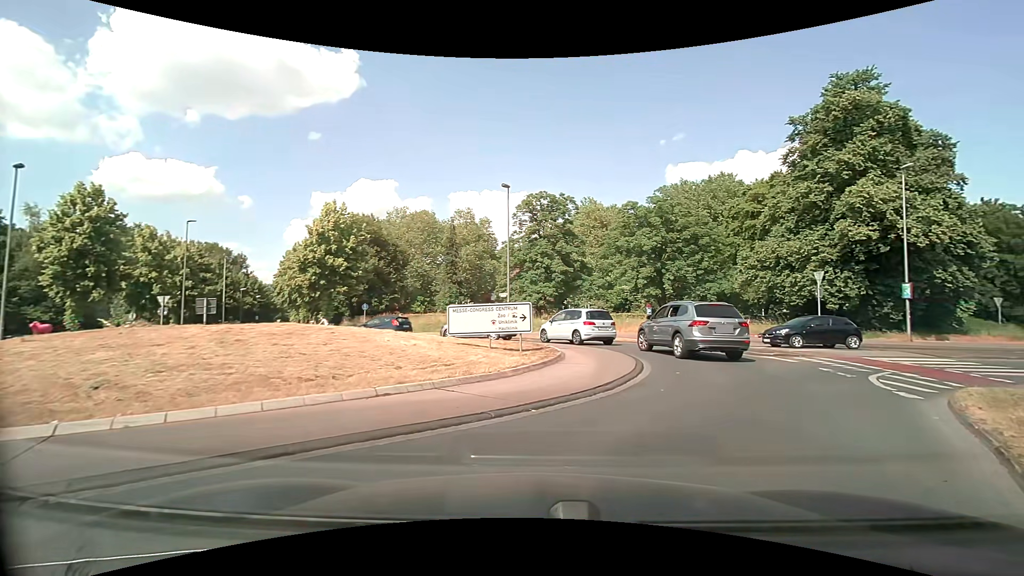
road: secondary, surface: asphalt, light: Day
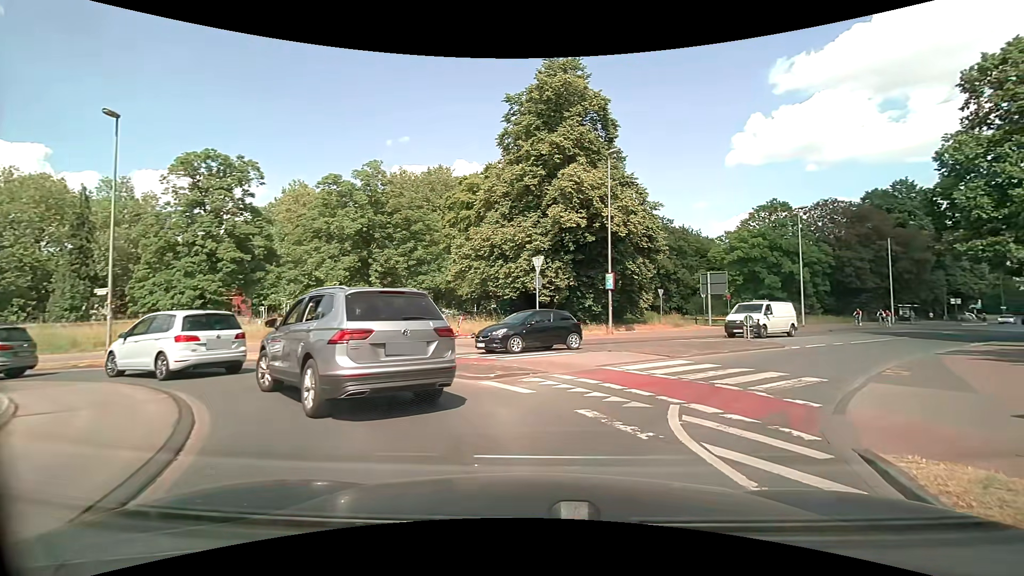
(+2.3, +8.2) m; +30°
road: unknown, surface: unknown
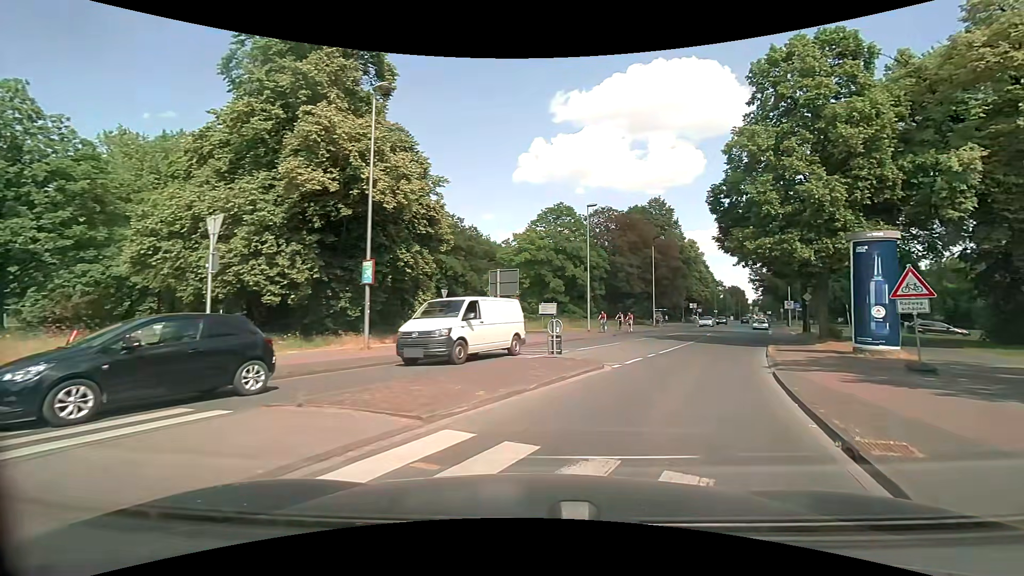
(+1.8, +8.4) m; +23°
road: secondary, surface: asphalt
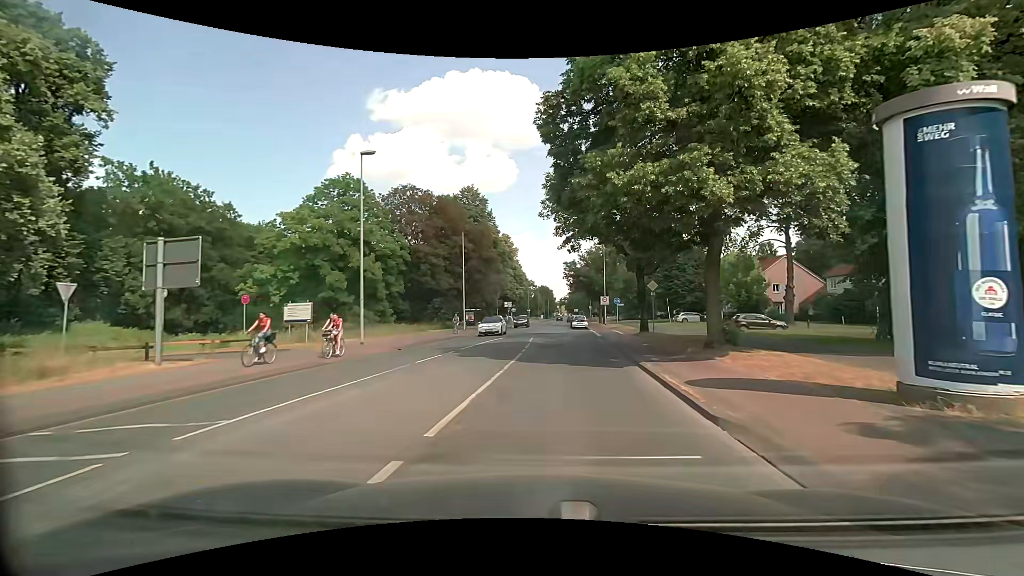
(+3.2, +13.1) m; +22°
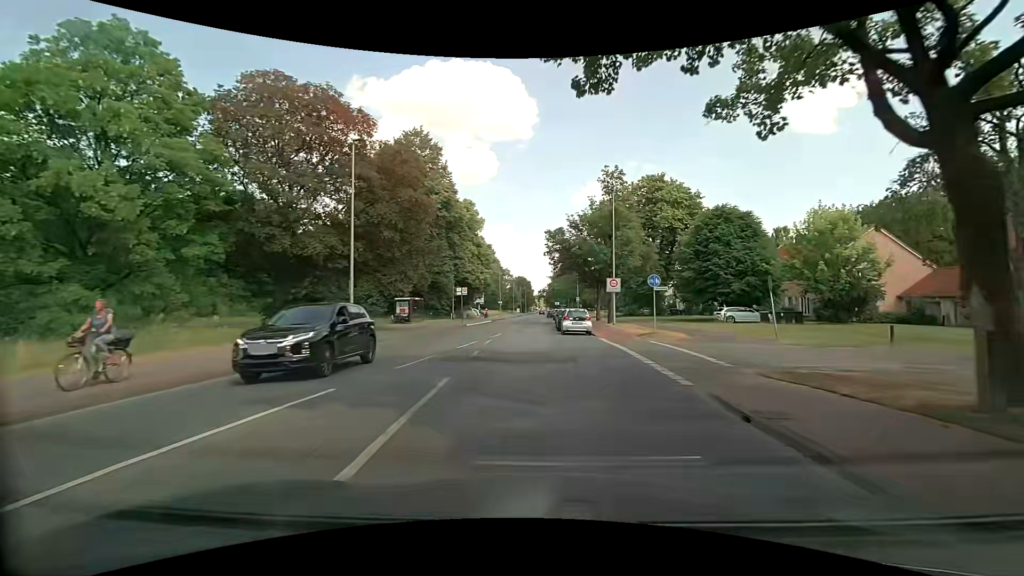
(+0.9, +25.0) m; +2°
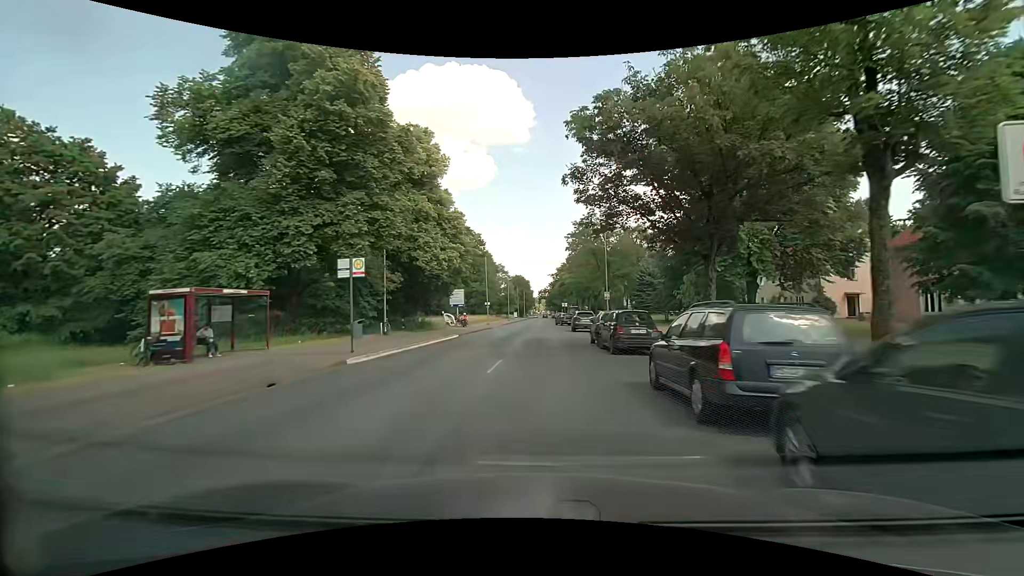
(-0.2, +31.4) m; +1°
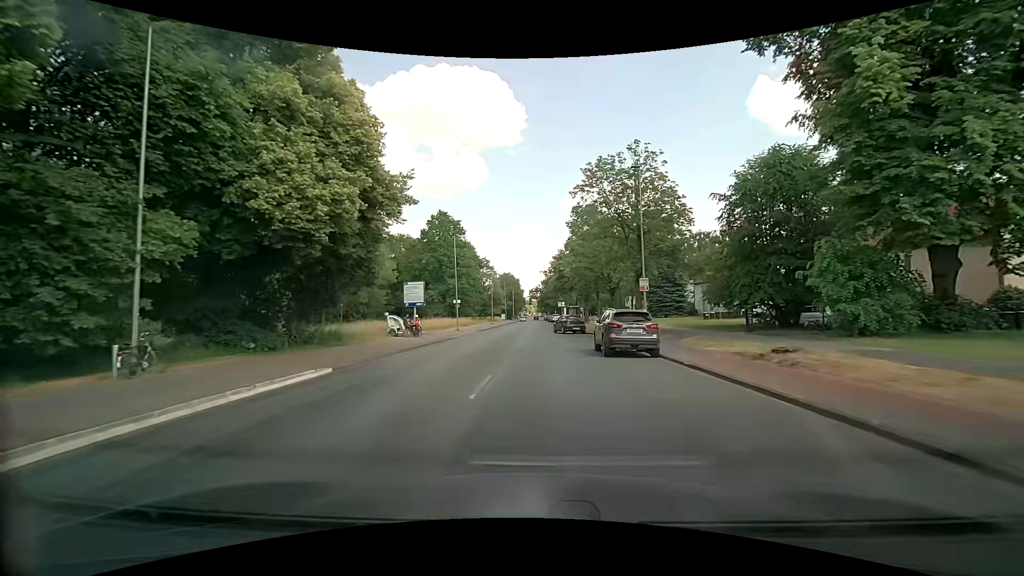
(+0.1, +21.2) m; 0°
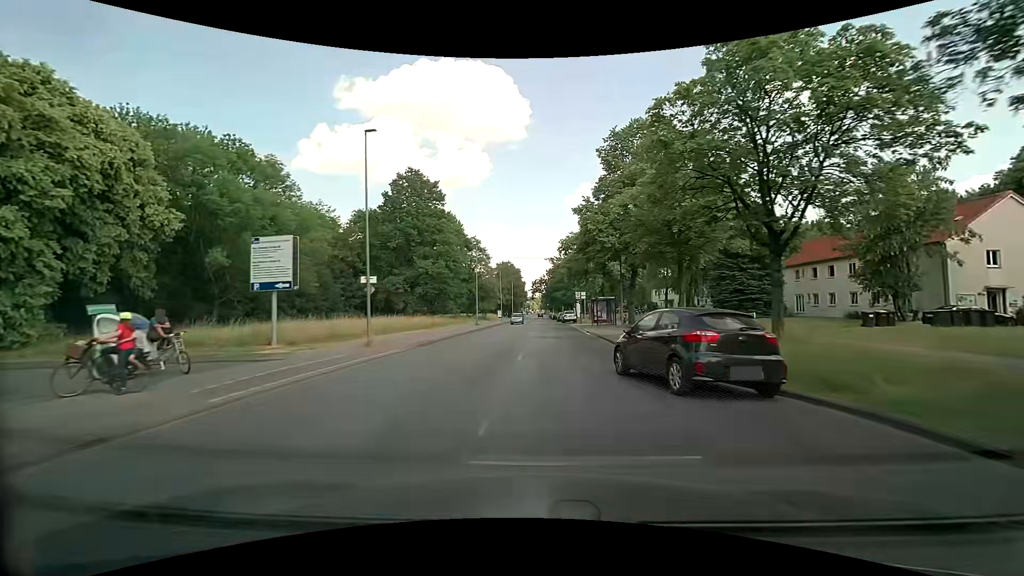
(-0.1, +29.4) m; -1°
(0, +10) (0, +20) (+1, +30) (+1, +40) (+2, +50) (+2, +60) (+2, +70) (+3, +80) (+3, +90) (+3, +100) m
